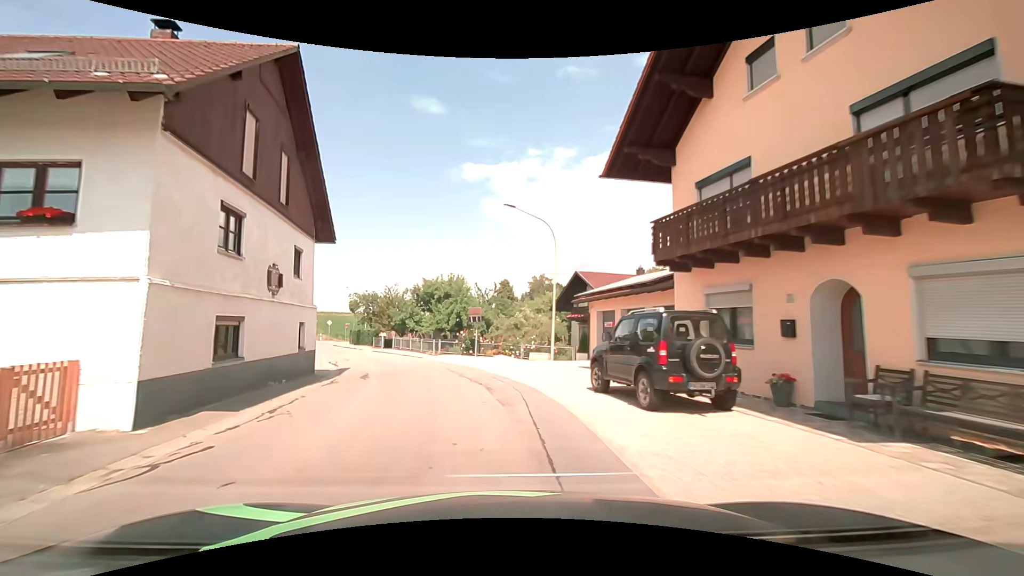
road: tertiary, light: Day
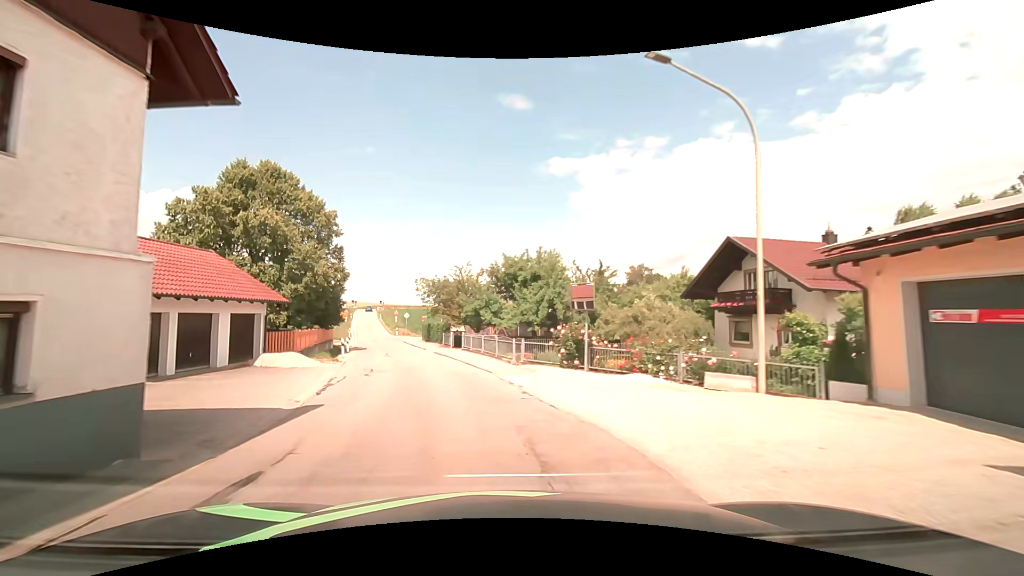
(-0.9, +12.5) m; -8°
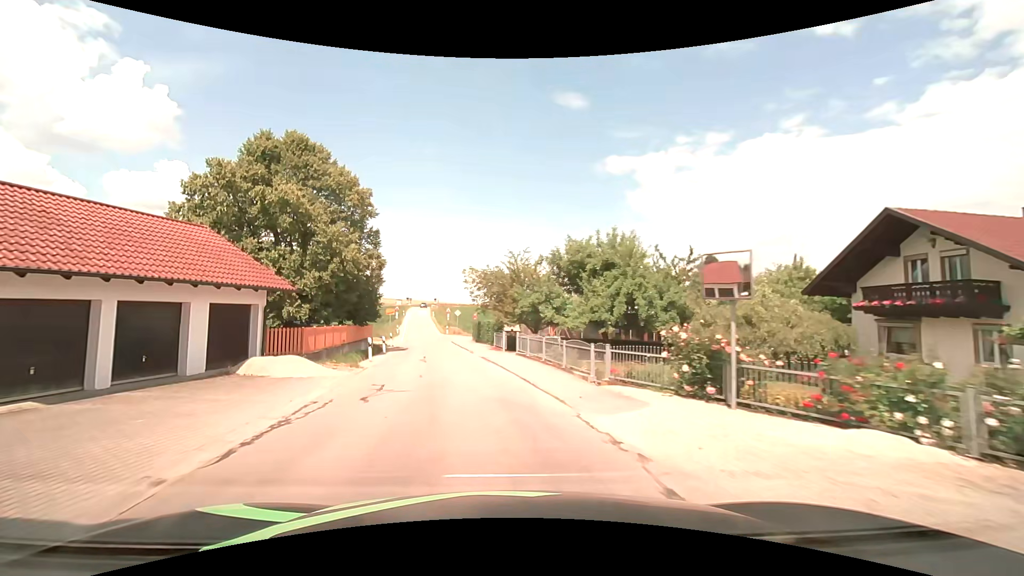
(-0.4, +6.3) m; -7°
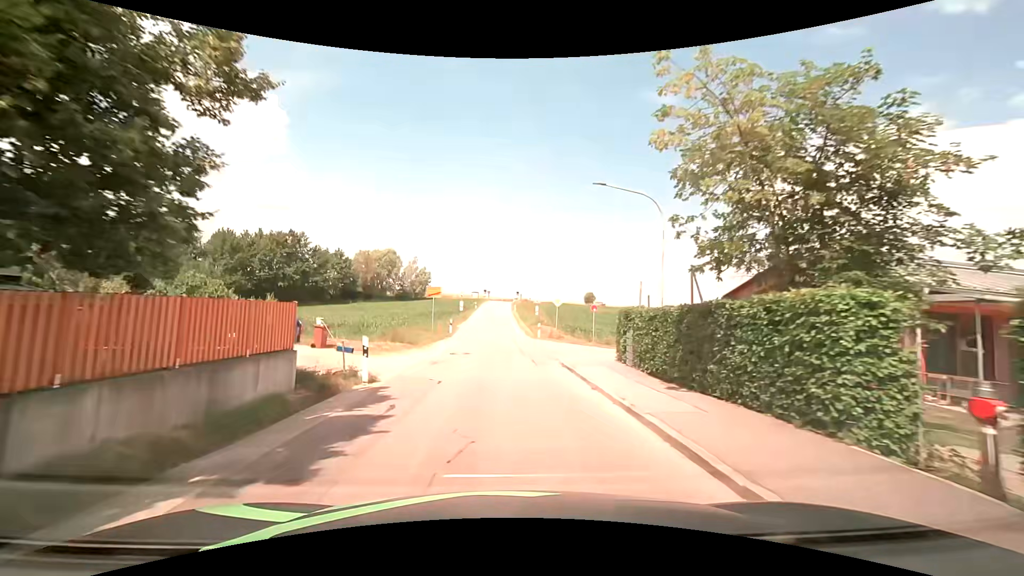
(-4.3, +29.0) m; -10°
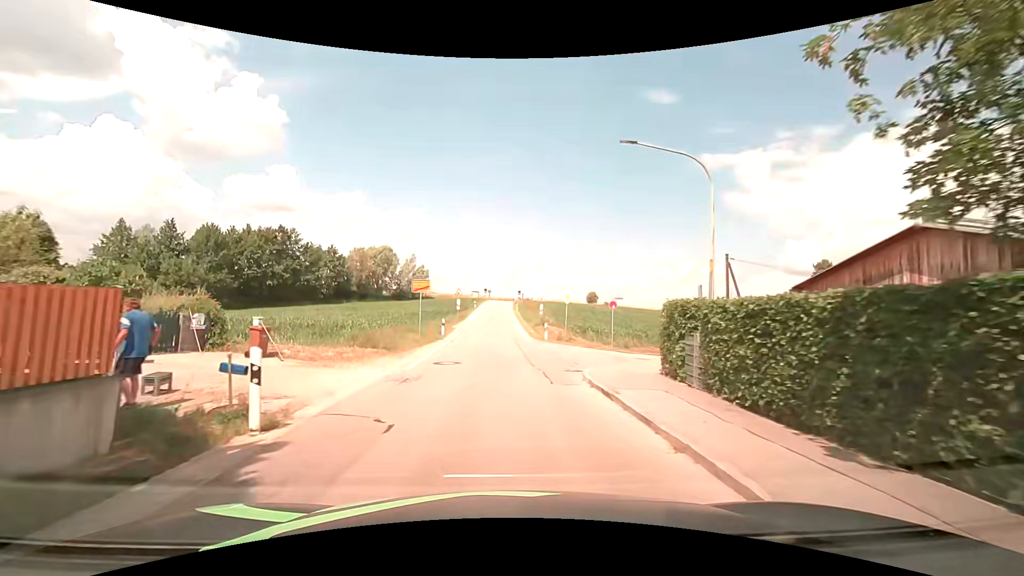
(0.0, +4.9) m; 0°
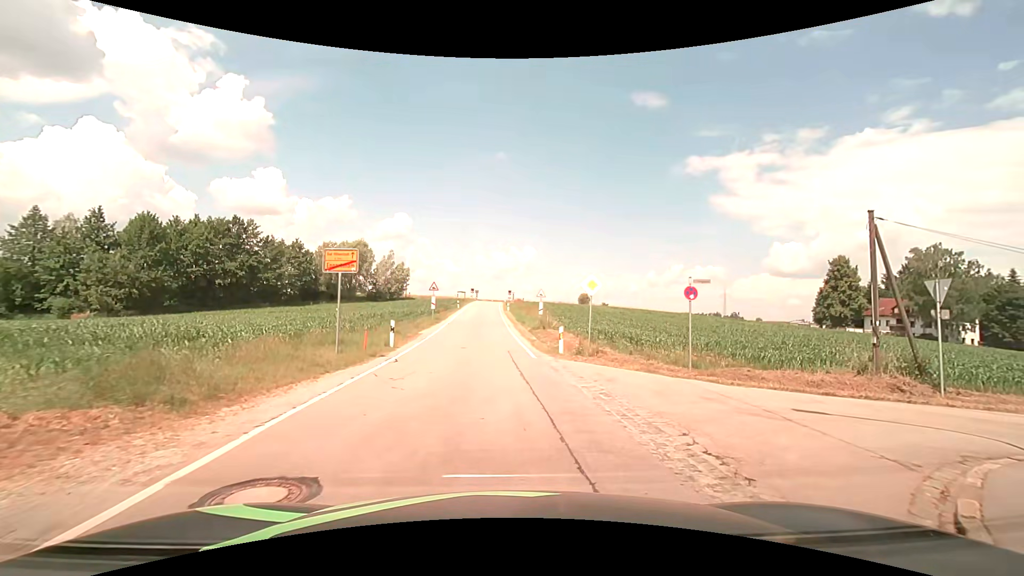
(-0.1, +11.4) m; 0°
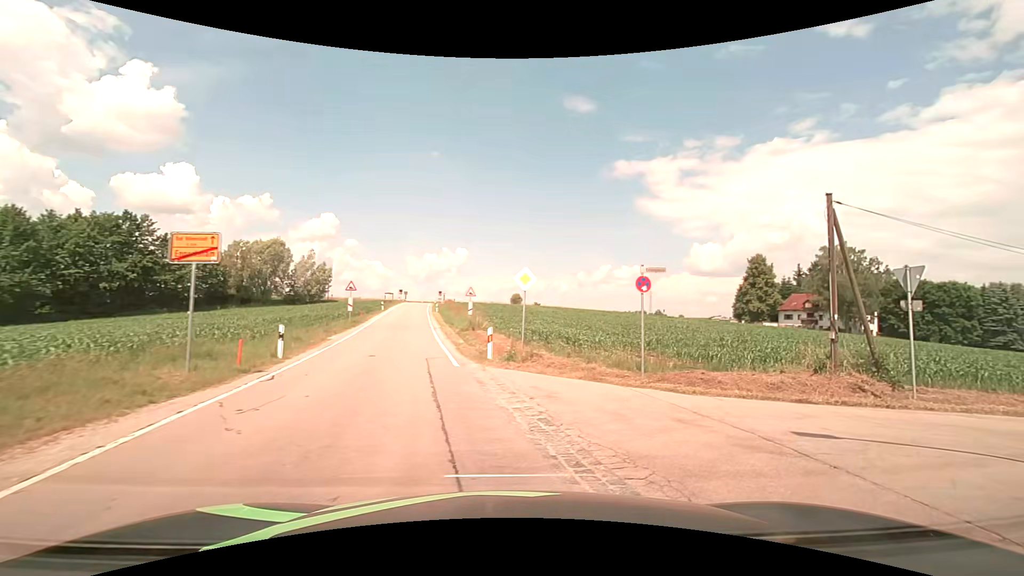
(+0.2, +2.7) m; +9°
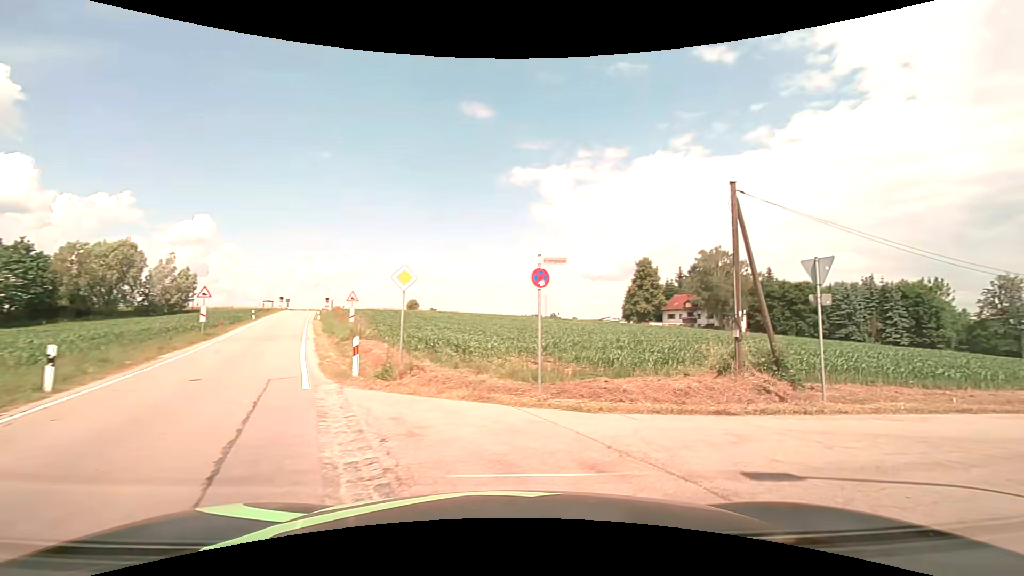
(+0.2, +2.5) m; +10°
